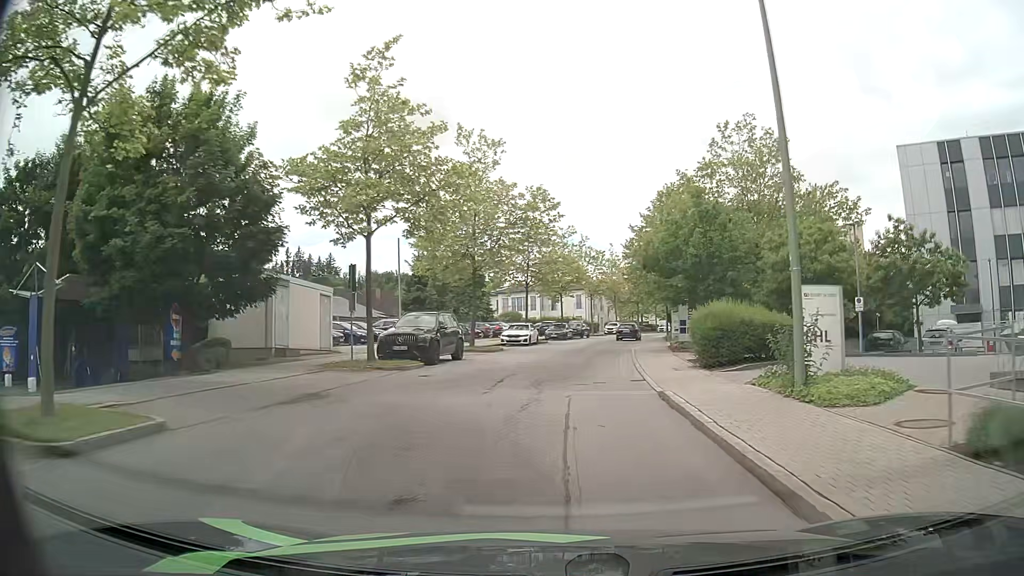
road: residential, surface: asphalt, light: Day
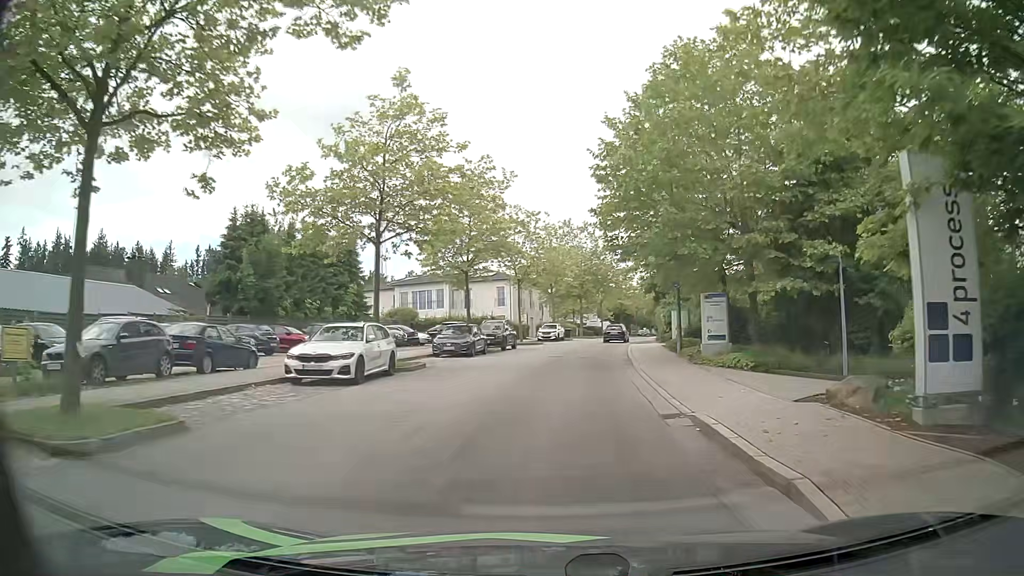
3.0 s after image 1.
(+1.0, +26.7) m; +6°
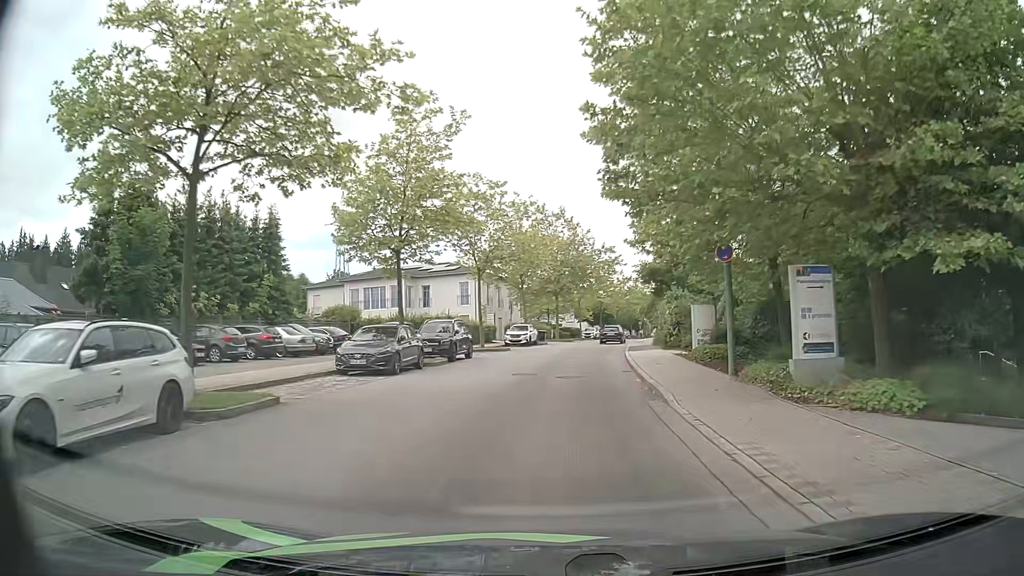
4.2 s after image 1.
(+0.3, +10.4) m; +3°
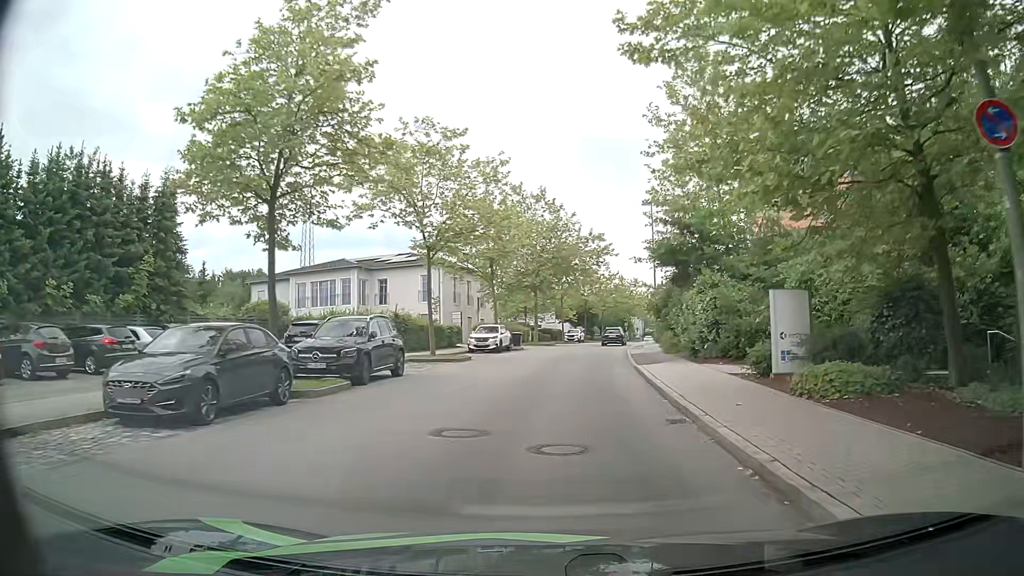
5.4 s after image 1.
(0.0, +10.3) m; +2°
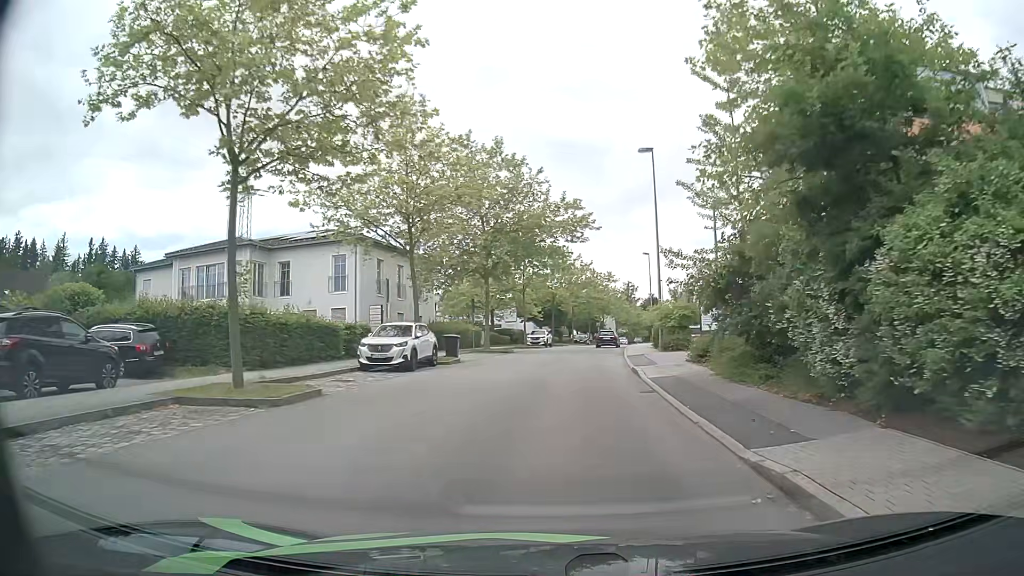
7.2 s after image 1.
(+0.3, +15.5) m; +3°
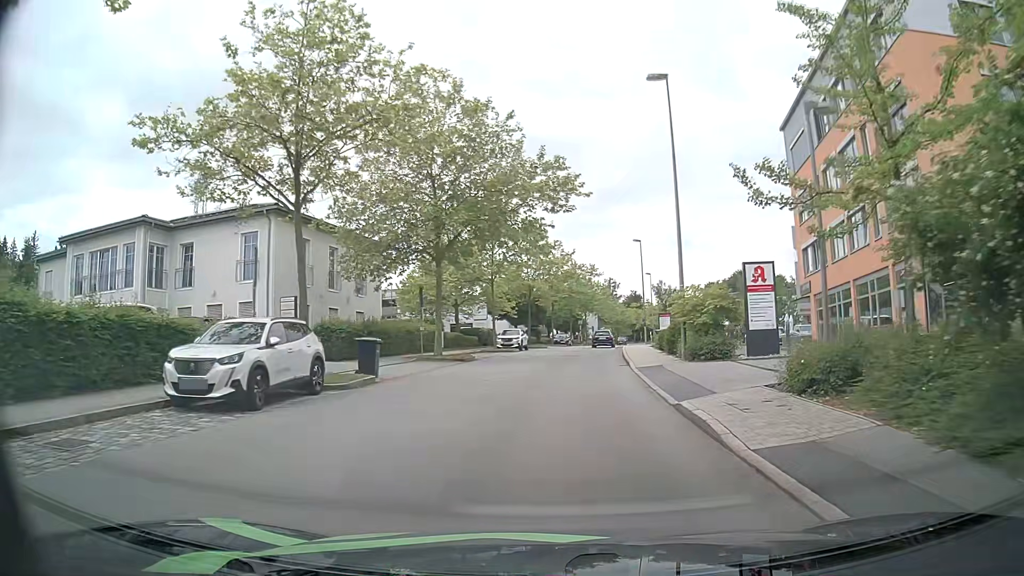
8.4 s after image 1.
(+0.2, +10.4) m; +2°
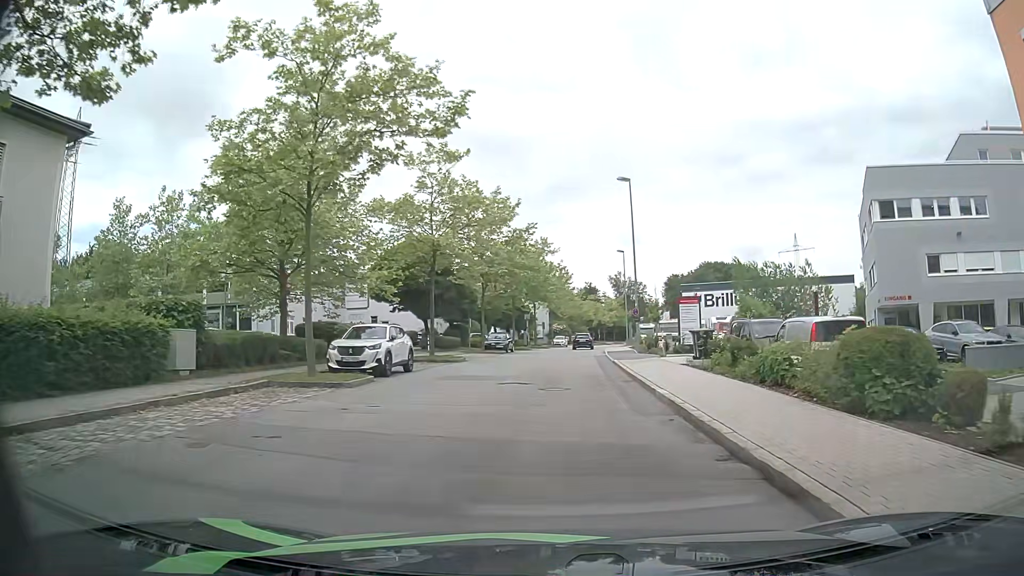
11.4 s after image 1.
(+0.9, +26.8) m; +5°
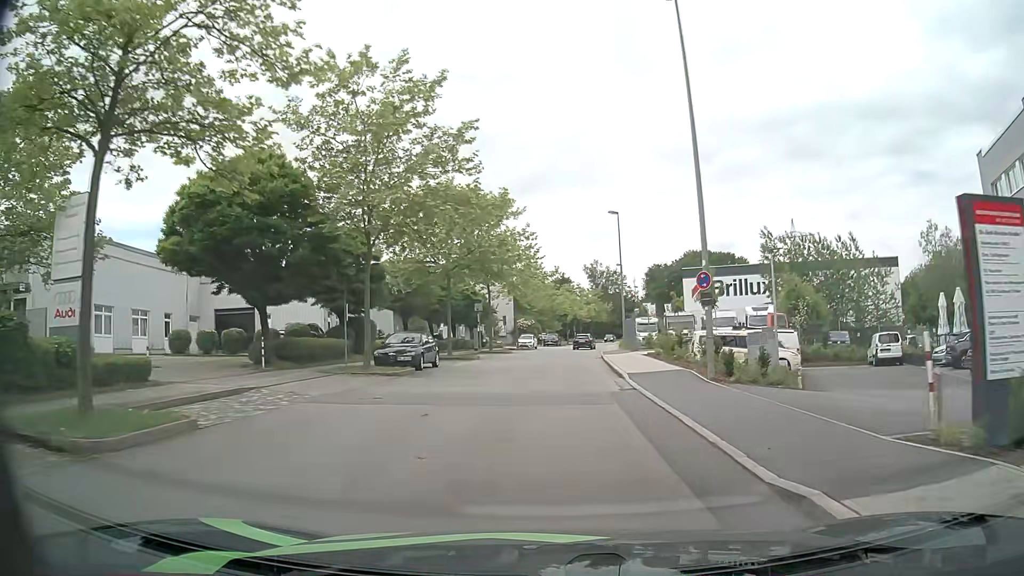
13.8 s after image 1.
(+0.2, +22.8) m; +2°
